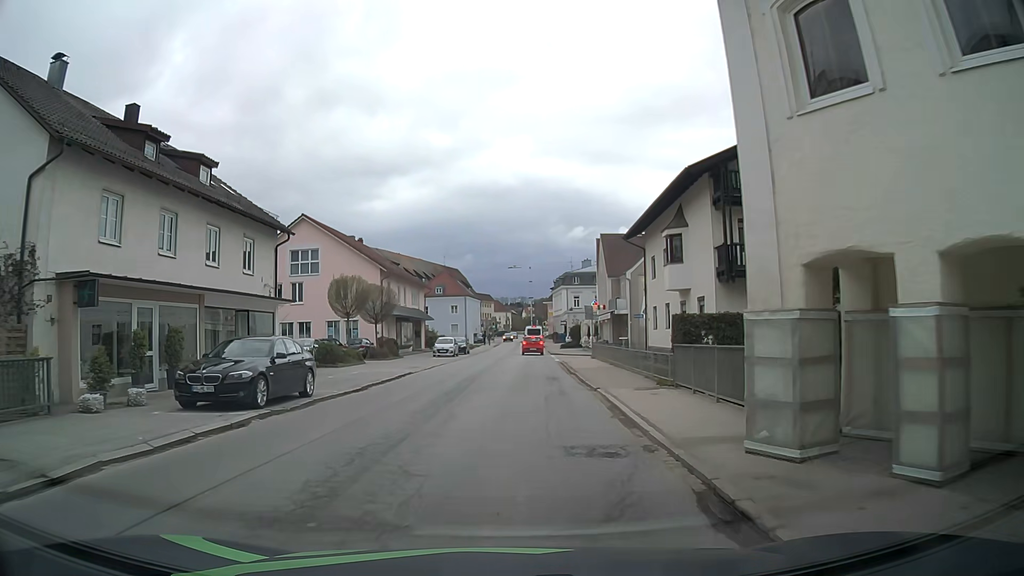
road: secondary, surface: asphalt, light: Day
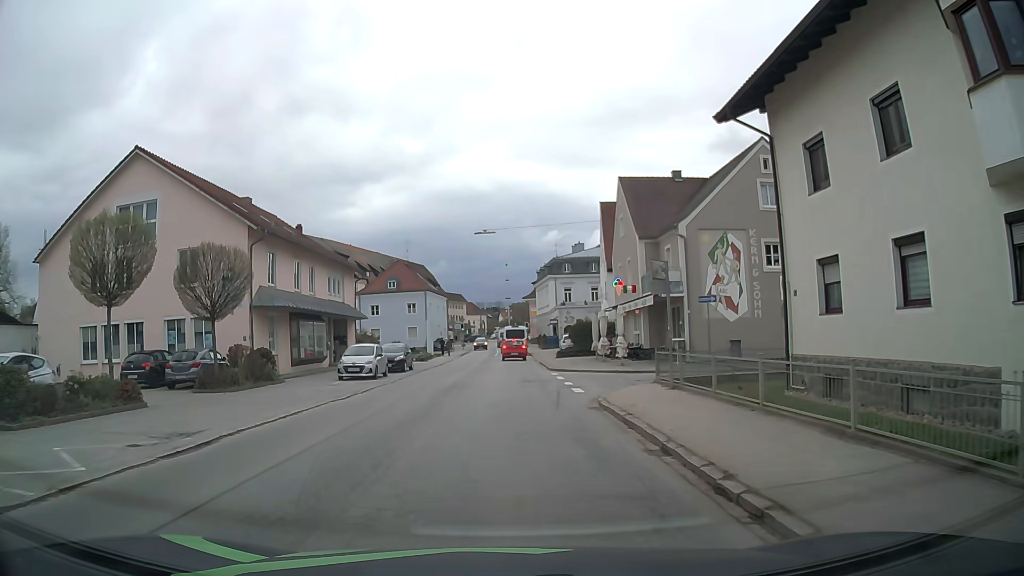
(+0.5, +23.0) m; +2°
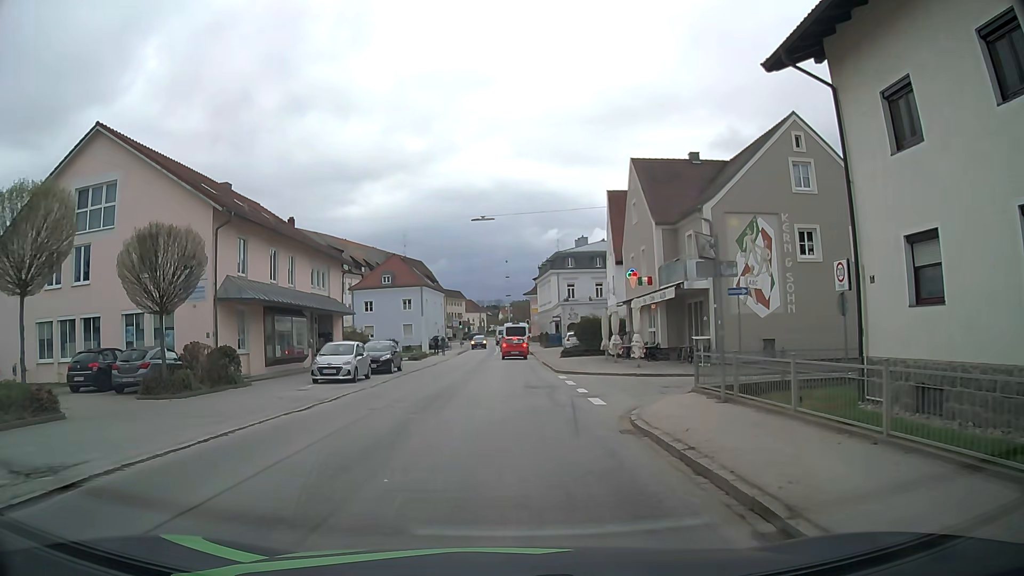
(0.0, +3.8) m; 0°
